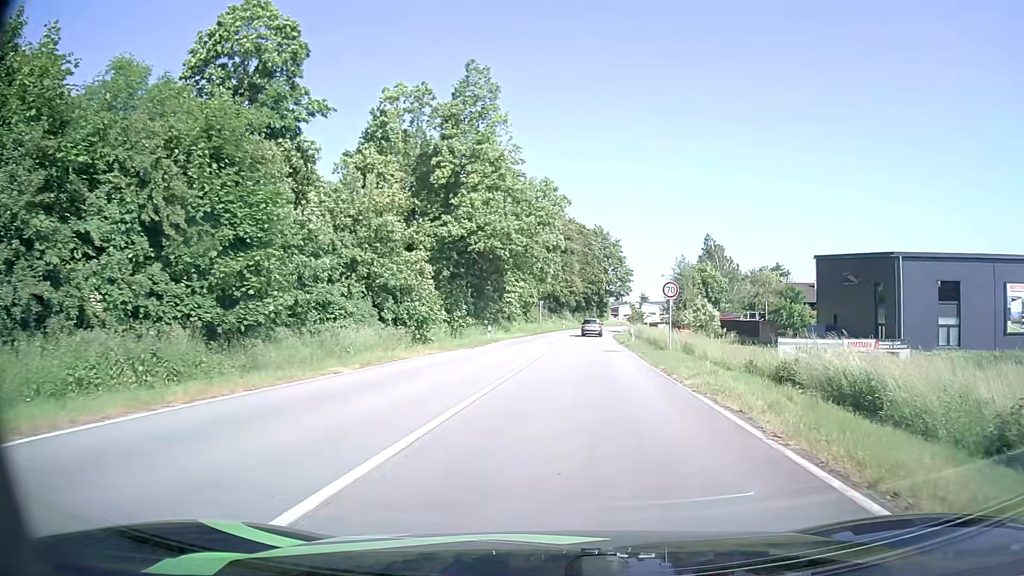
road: primary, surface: asphalt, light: Day
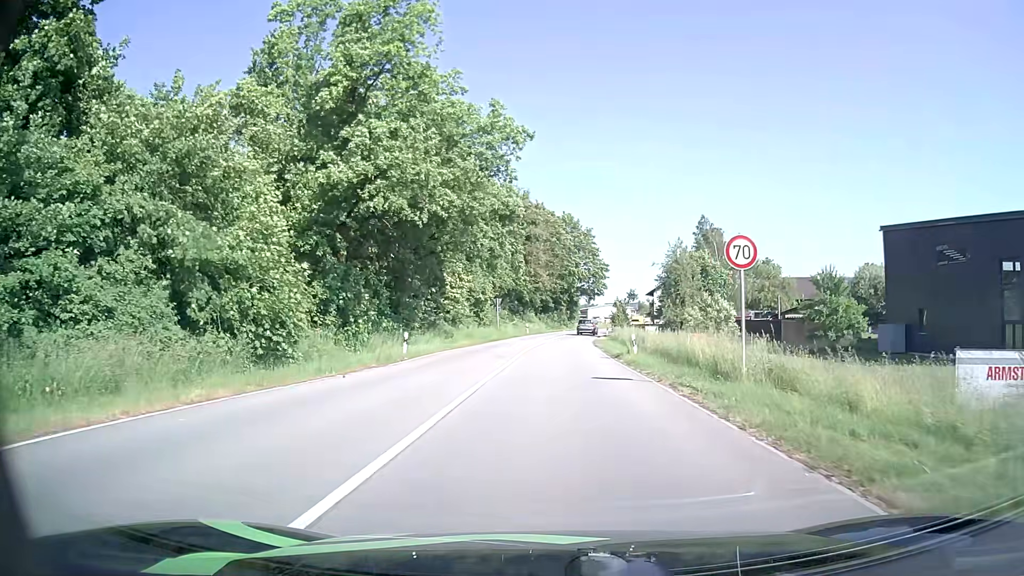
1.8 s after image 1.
(+0.7, +16.3) m; +3°
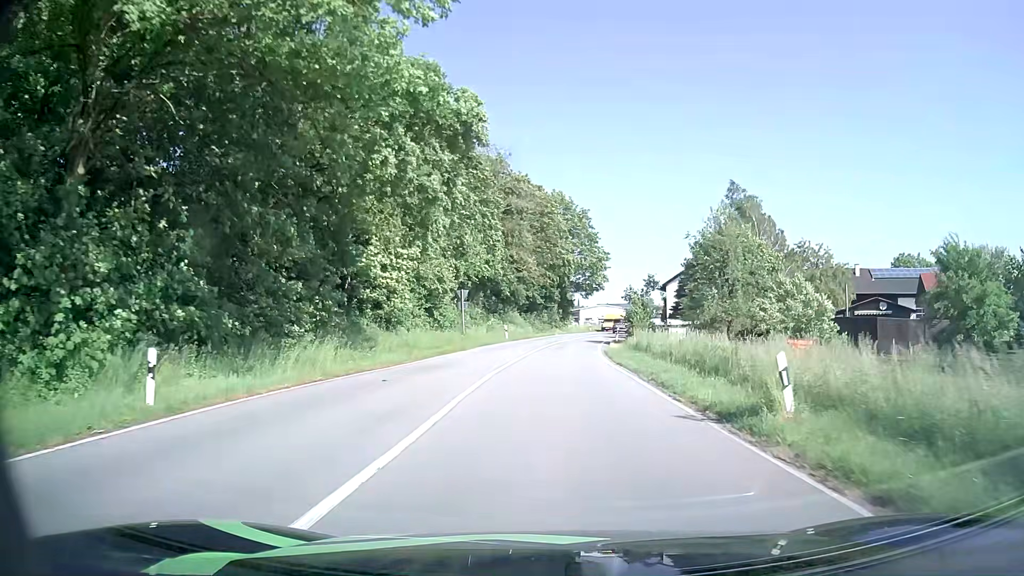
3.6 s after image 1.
(+0.2, +18.3) m; +1°
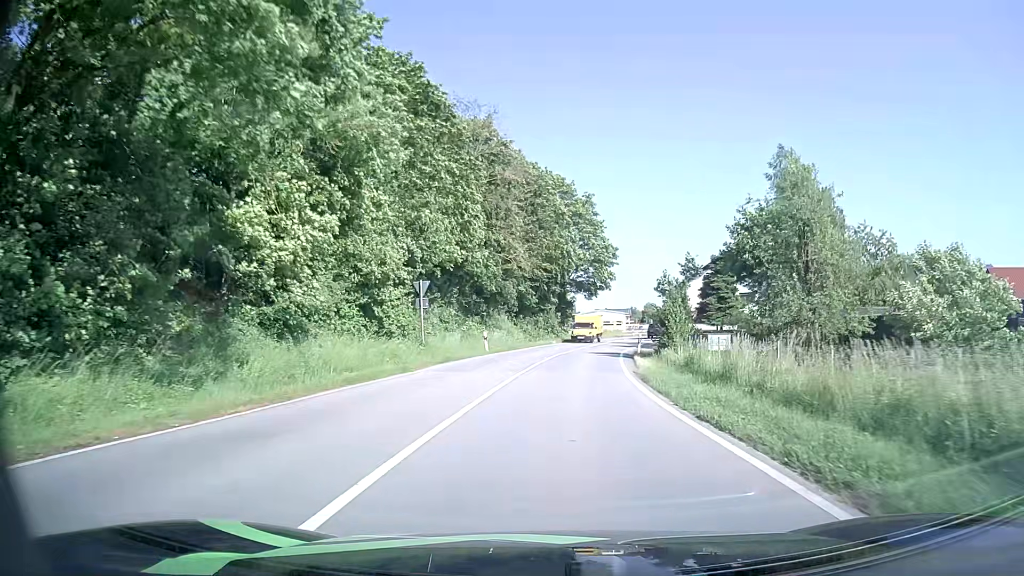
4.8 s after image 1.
(0.0, +13.1) m; 0°
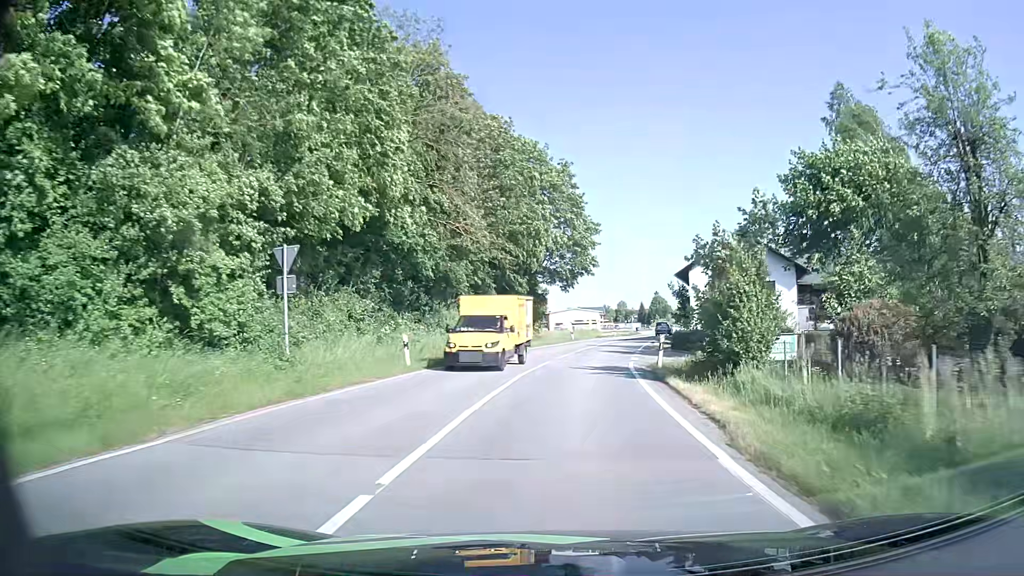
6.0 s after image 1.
(+0.2, +13.5) m; +3°
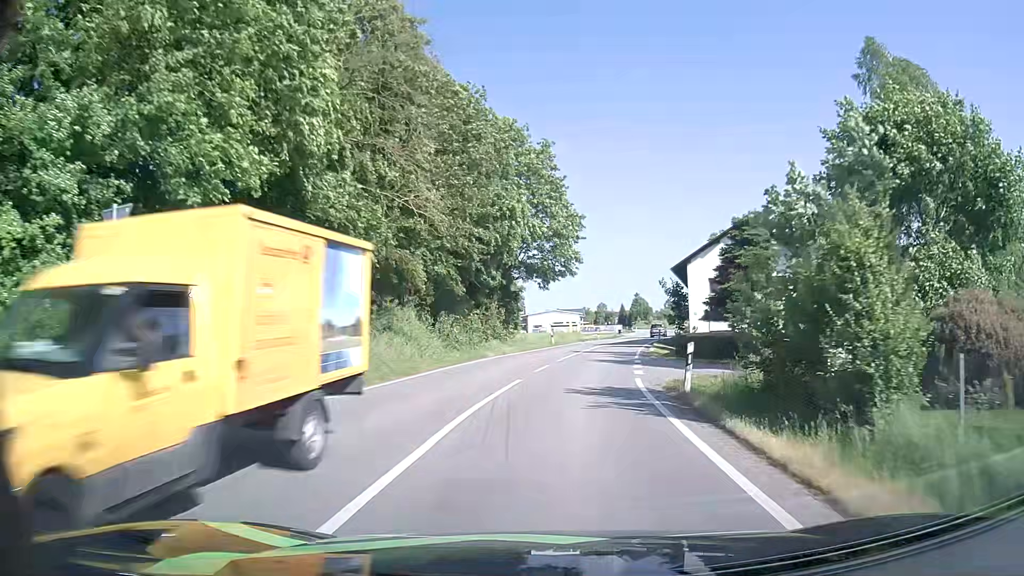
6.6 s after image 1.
(+0.1, +6.9) m; +1°
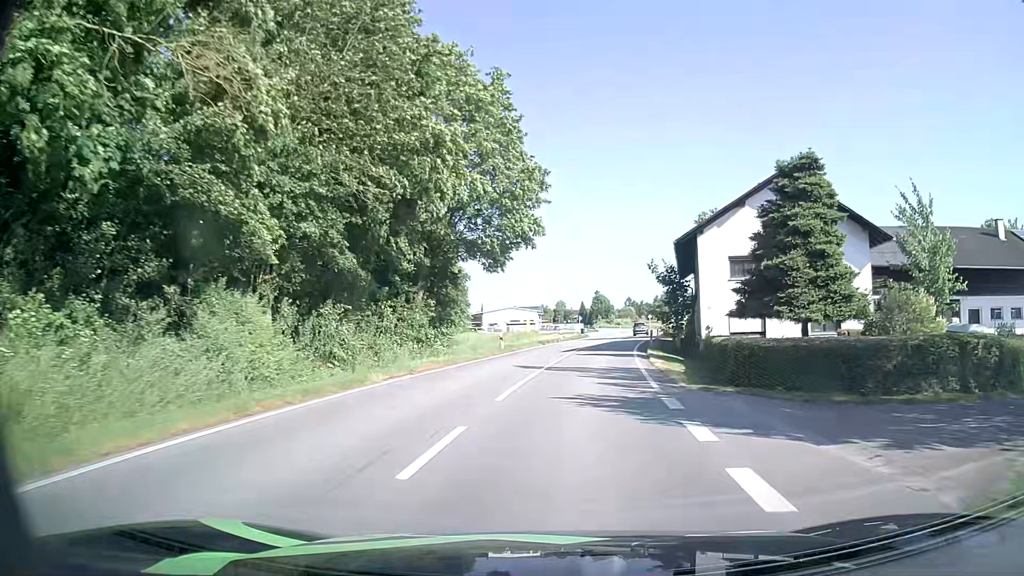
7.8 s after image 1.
(+0.4, +14.0) m; +4°
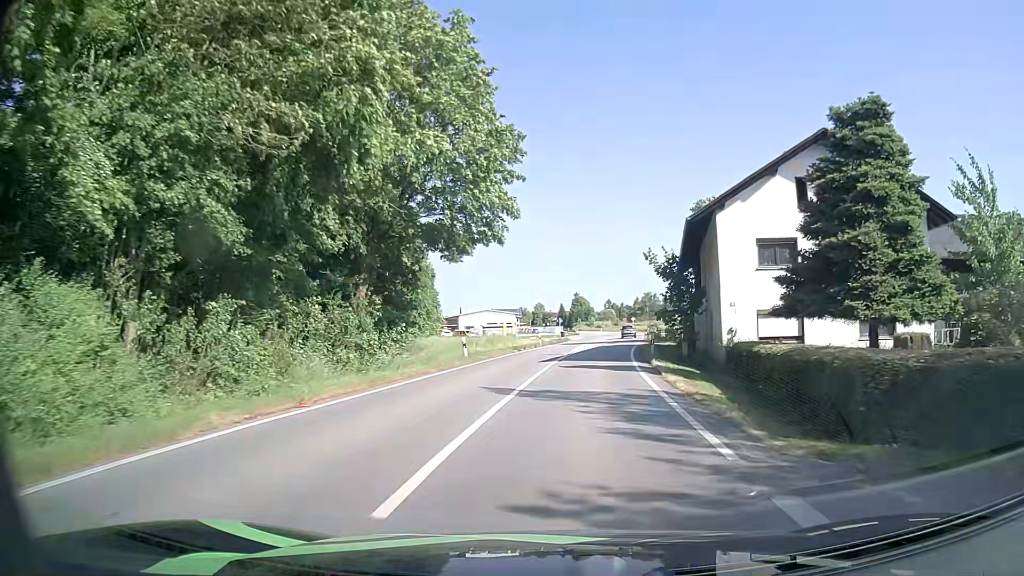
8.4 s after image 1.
(+0.1, +7.1) m; +2°
(0, +10) (+1, +20) (+2, +30) (+3, +40) (+4, +50) (+6, +60) (+8, +70) (+9, +79) (+10, +89) (+11, +99) m
